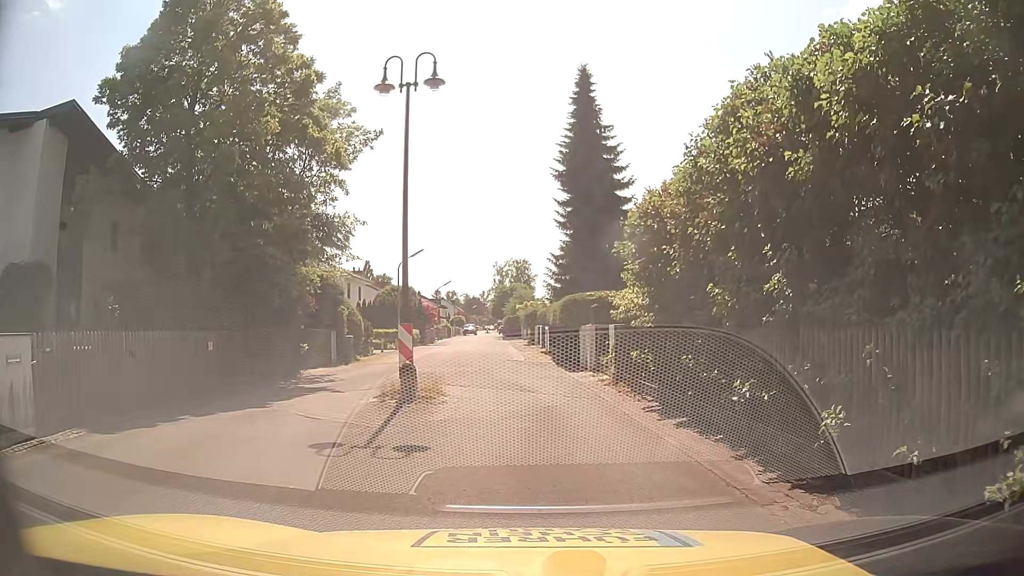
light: Day
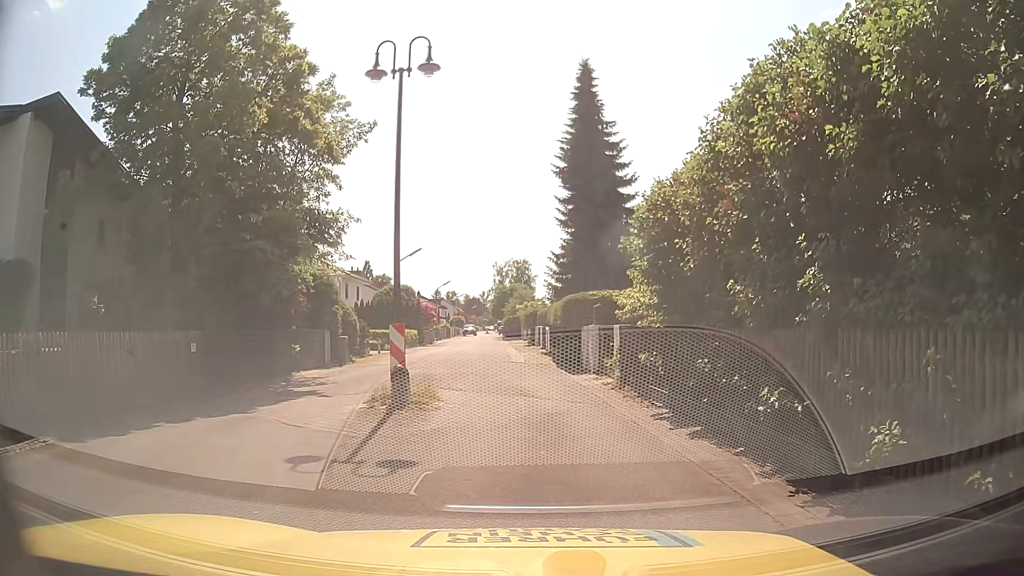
(0.0, +0.8) m; 0°
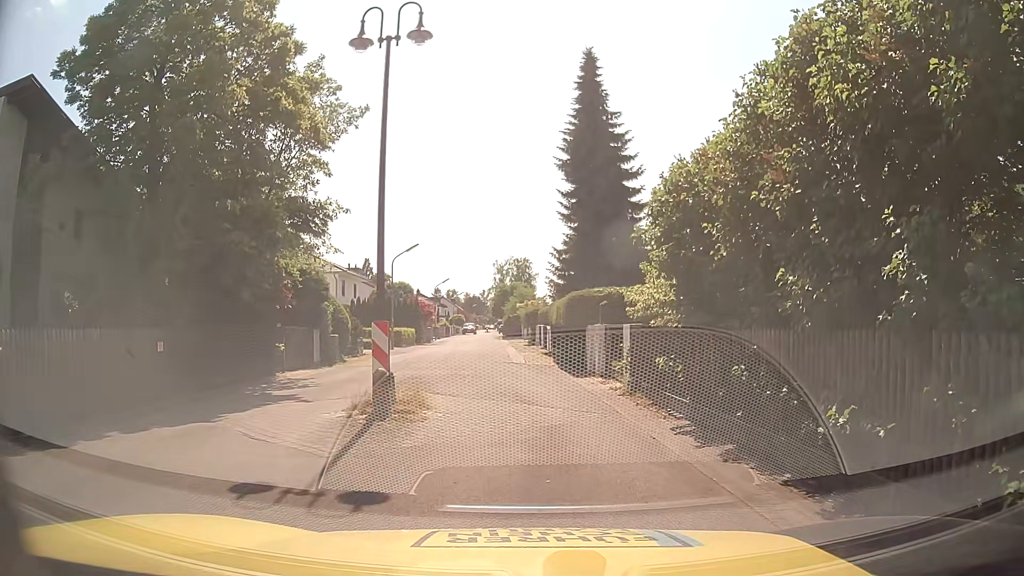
(0.0, +1.4) m; 0°
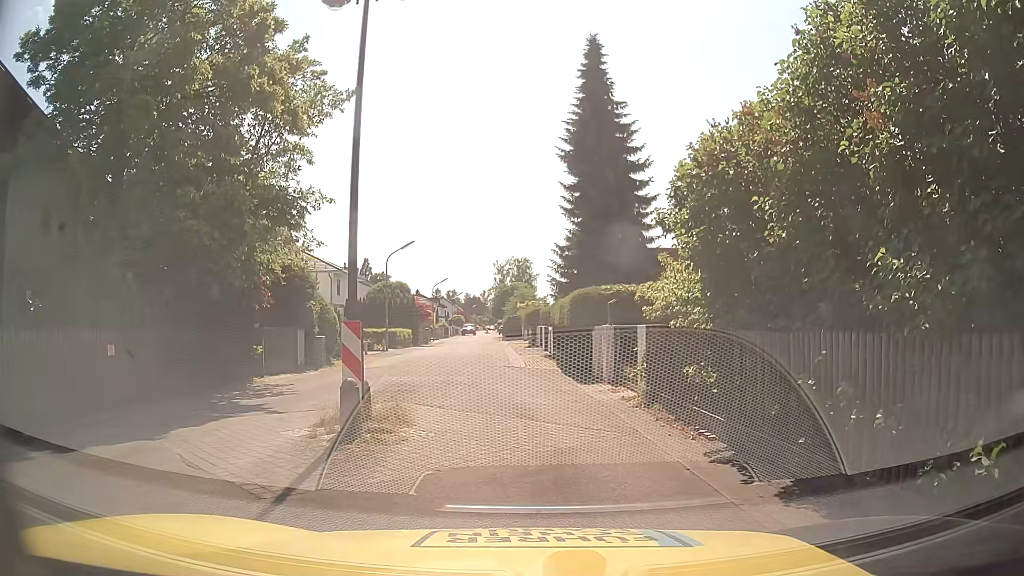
(0.0, +1.7) m; 0°
